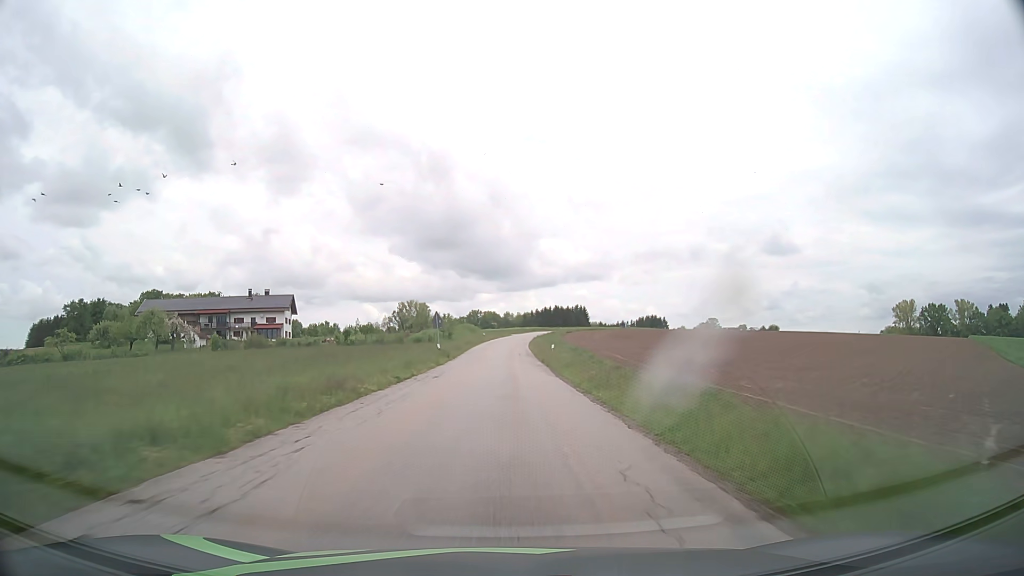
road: tertiary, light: Day
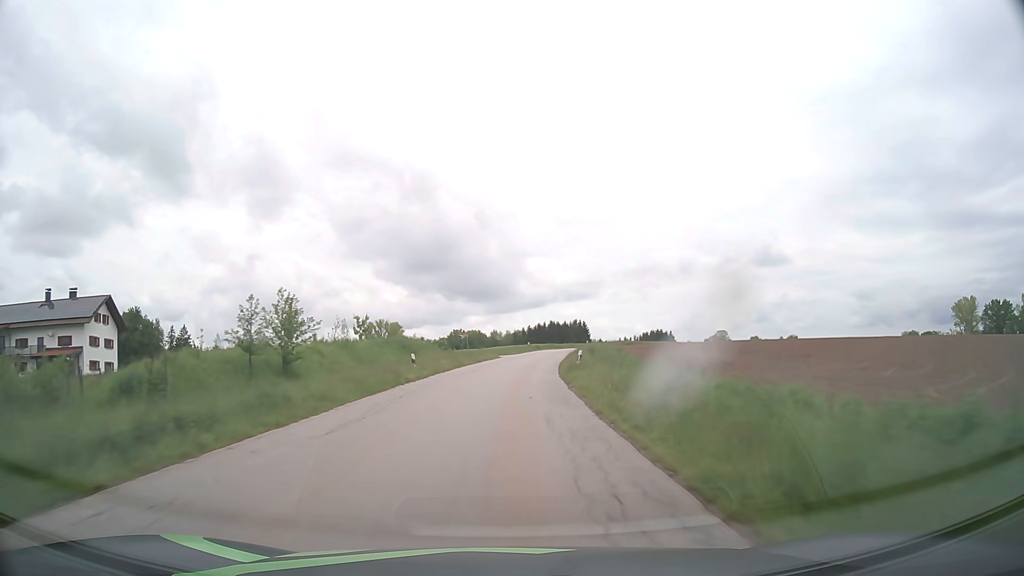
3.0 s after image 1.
(+0.4, +62.4) m; +1°
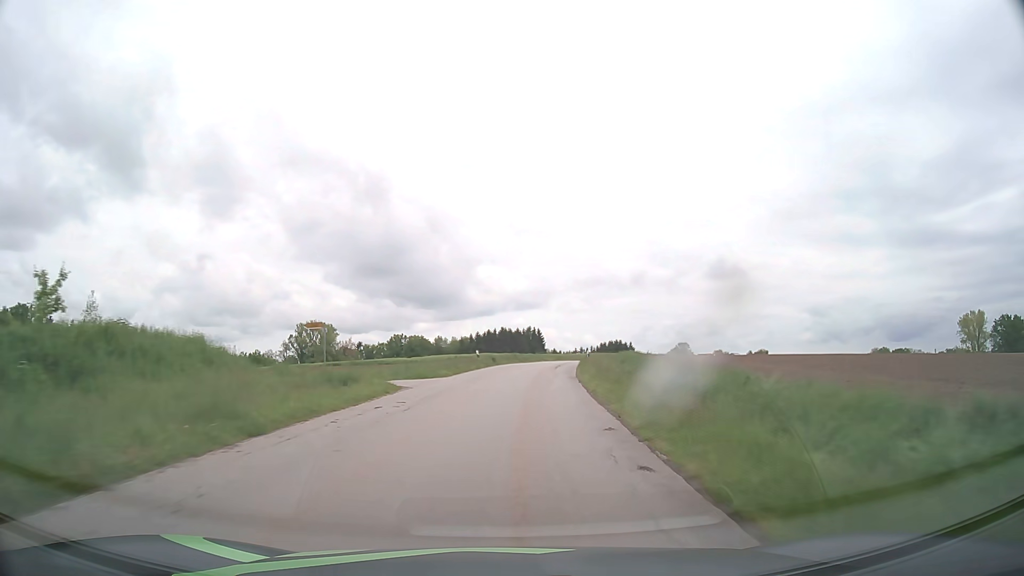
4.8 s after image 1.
(+1.0, +37.0) m; +4°
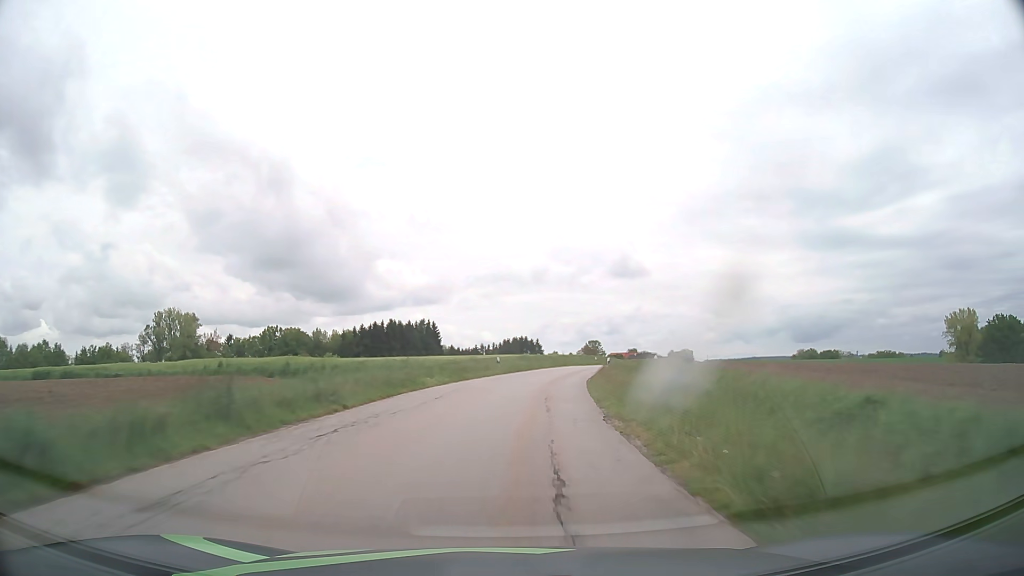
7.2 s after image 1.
(+3.9, +49.1) m; +9°
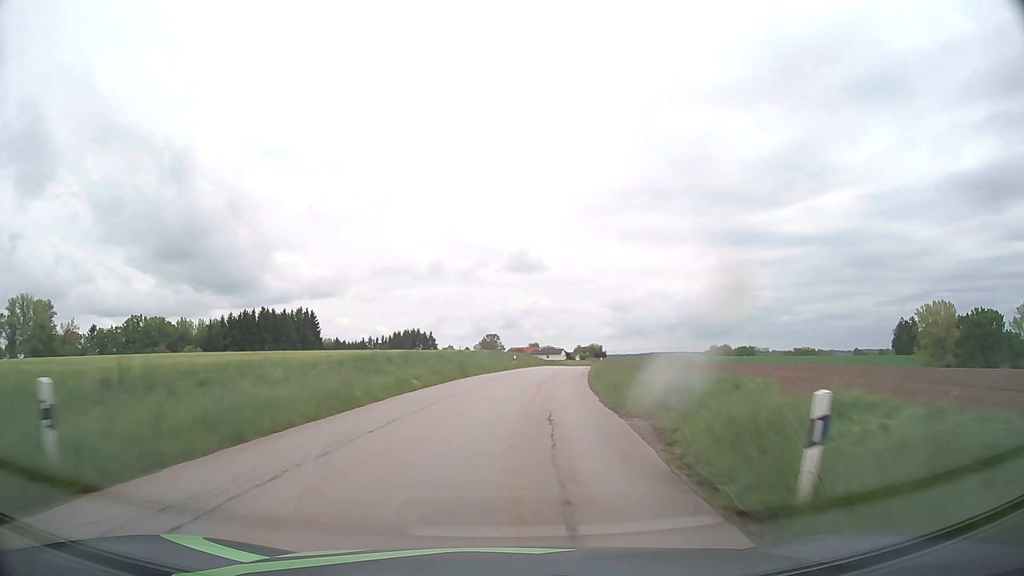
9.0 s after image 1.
(+2.8, +37.2) m; +9°
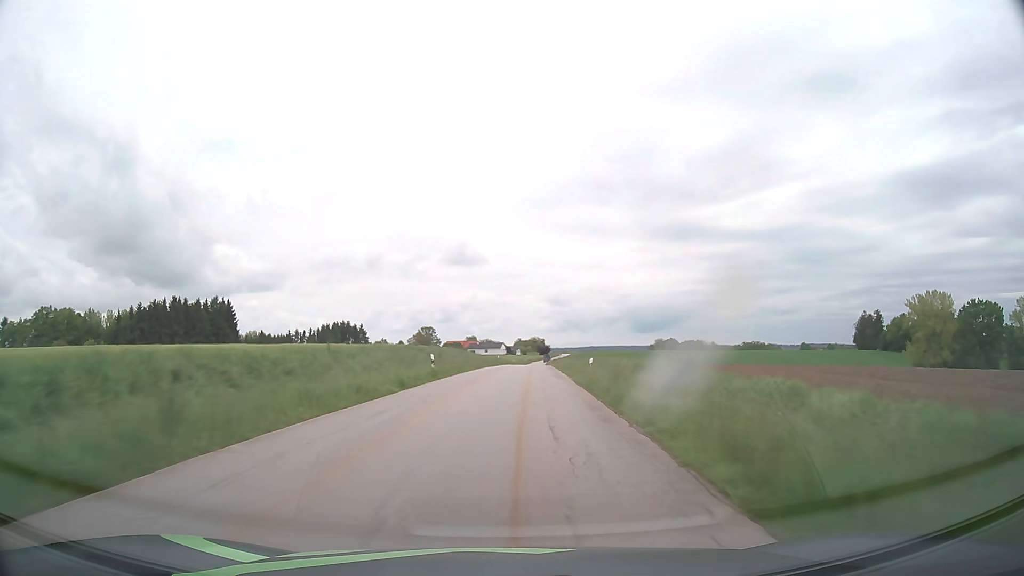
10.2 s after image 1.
(+1.2, +25.0) m; +6°
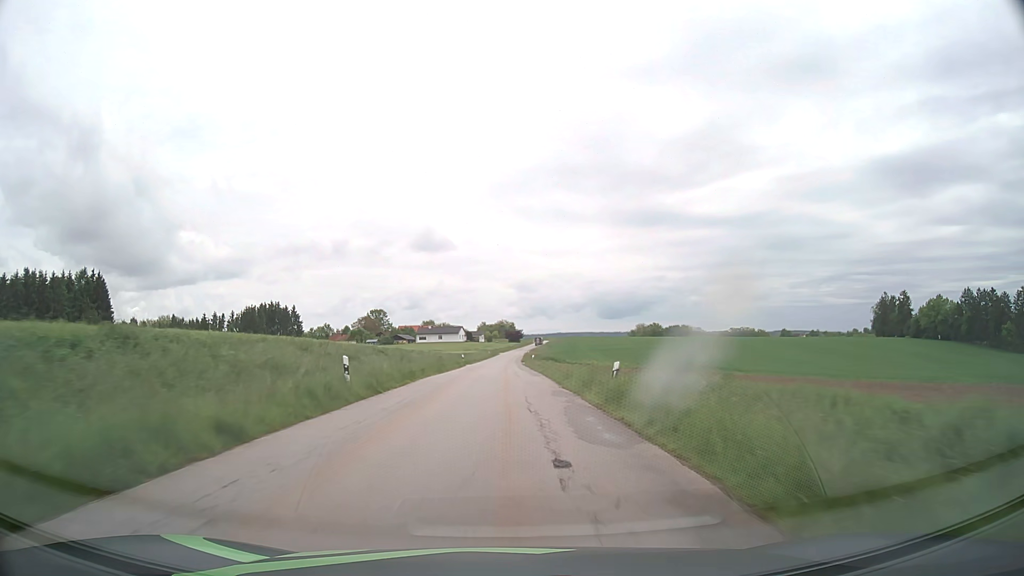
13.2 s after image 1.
(+2.5, +63.2) m; +3°
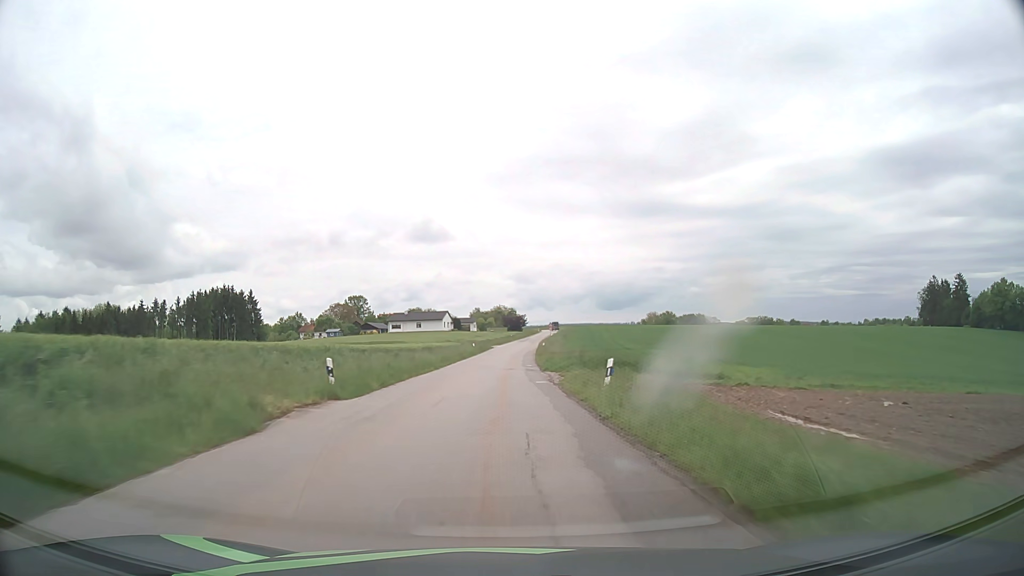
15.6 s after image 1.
(0.0, +50.8) m; 0°
(0, +10) (0, +20) (0, +30) (0, +40) (0, +50) (+1, +60) (+1, +70) (+2, +80) (+2, +90) (+3, +100) m
